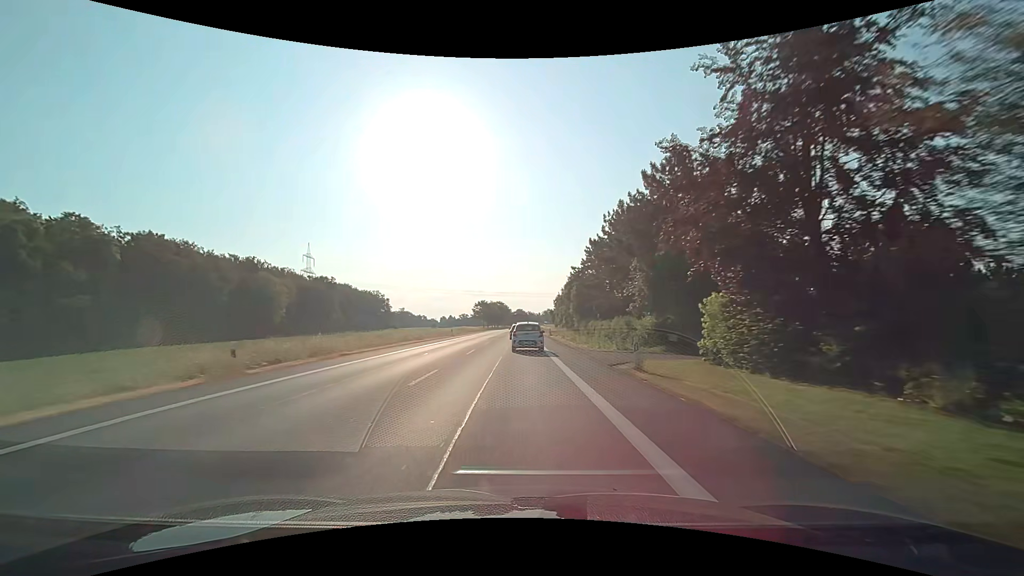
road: primary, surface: asphalt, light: Day
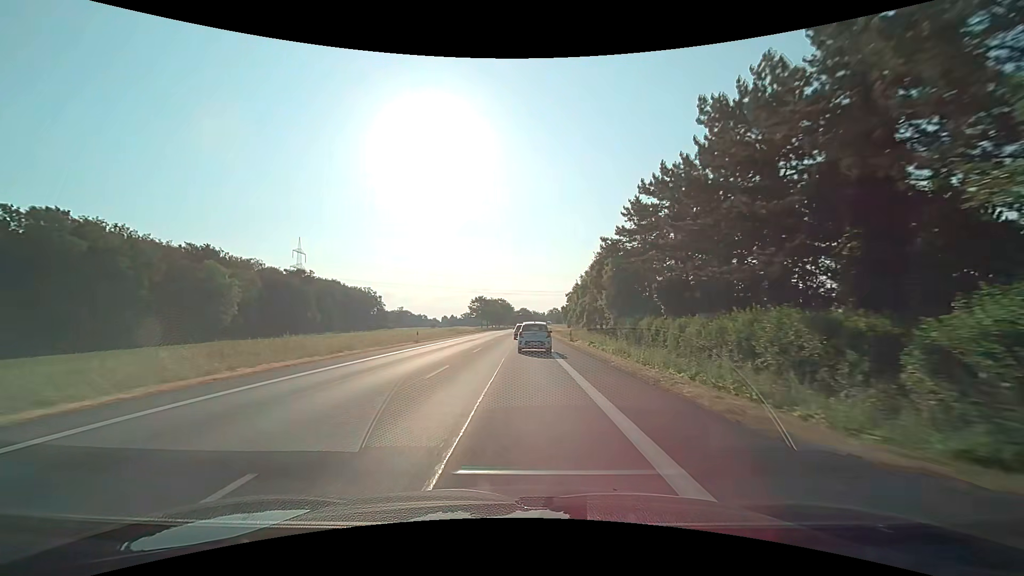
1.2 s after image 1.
(-0.3, +22.6) m; -1°
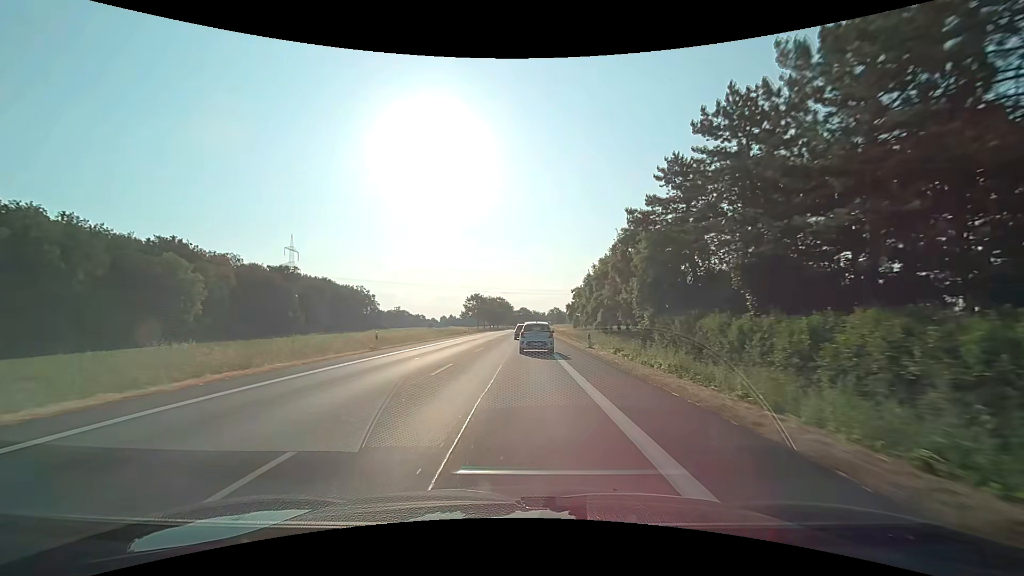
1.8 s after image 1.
(0.0, +11.2) m; 0°
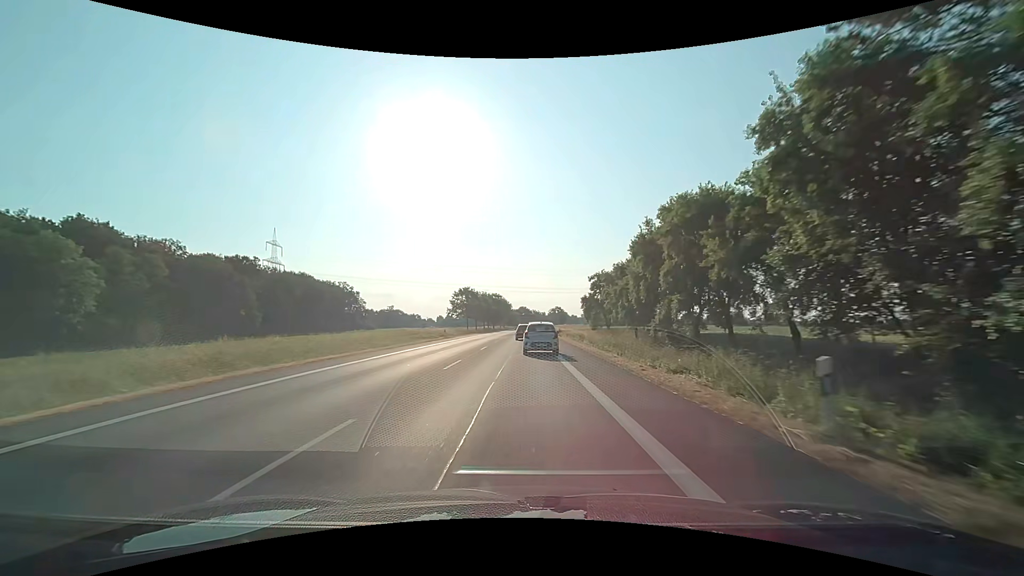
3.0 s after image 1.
(0.0, +22.2) m; -1°
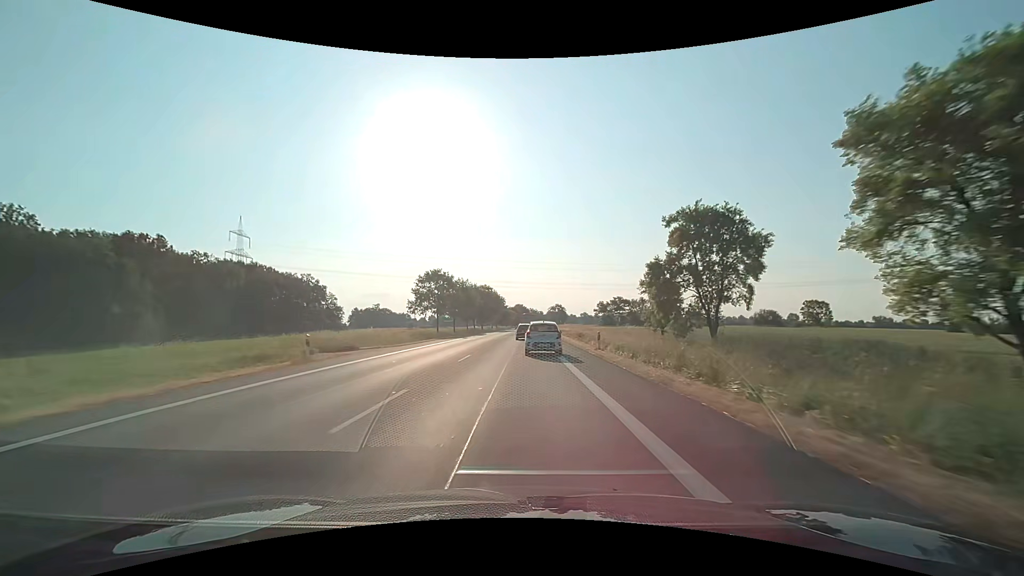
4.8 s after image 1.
(+0.4, +32.9) m; +1°
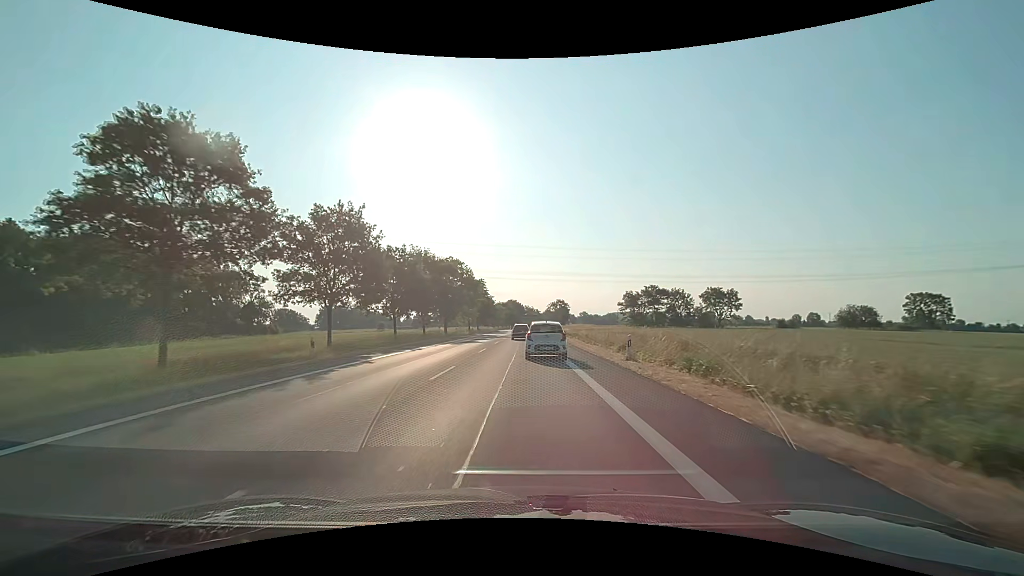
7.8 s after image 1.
(+0.3, +54.0) m; +1°
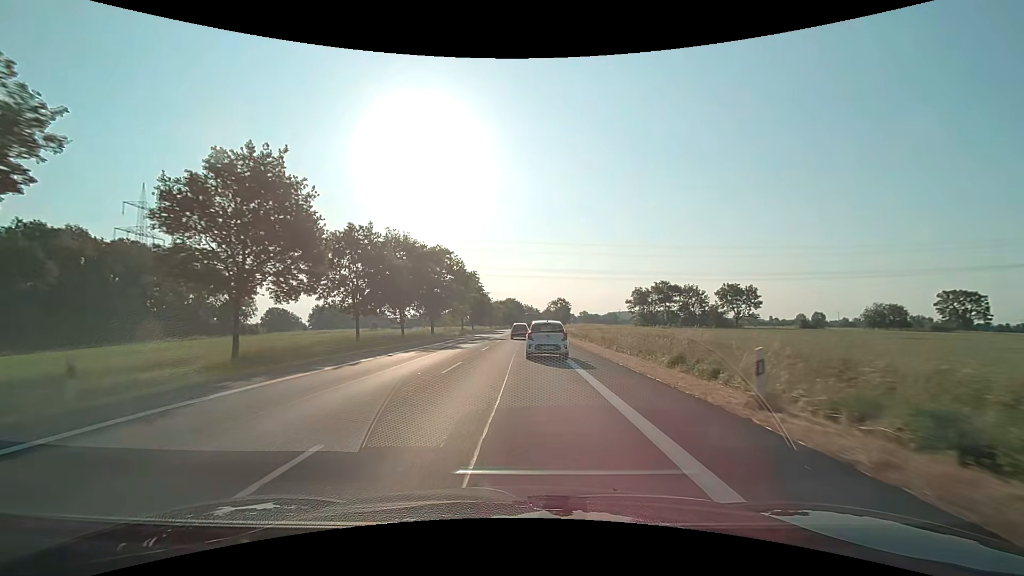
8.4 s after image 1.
(0.0, +10.6) m; 0°
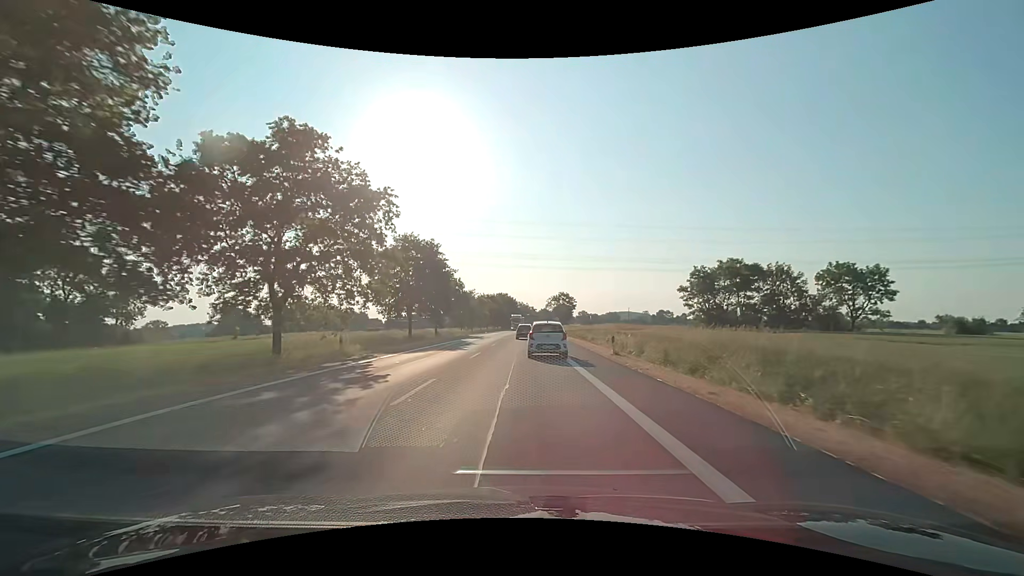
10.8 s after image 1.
(+0.1, +41.2) m; +1°
(0, +10) (0, +20) (0, +30) (0, +40) (0, +50) (+1, +60) (+1, +70) (+1, +80) (+1, +90) (+1, +100) m
